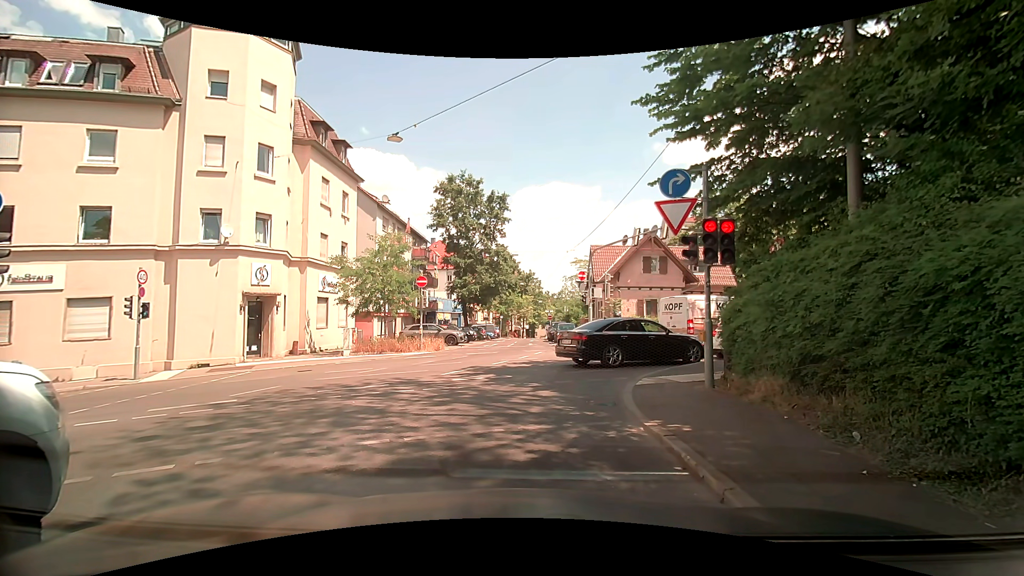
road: unclassified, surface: asphalt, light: Day
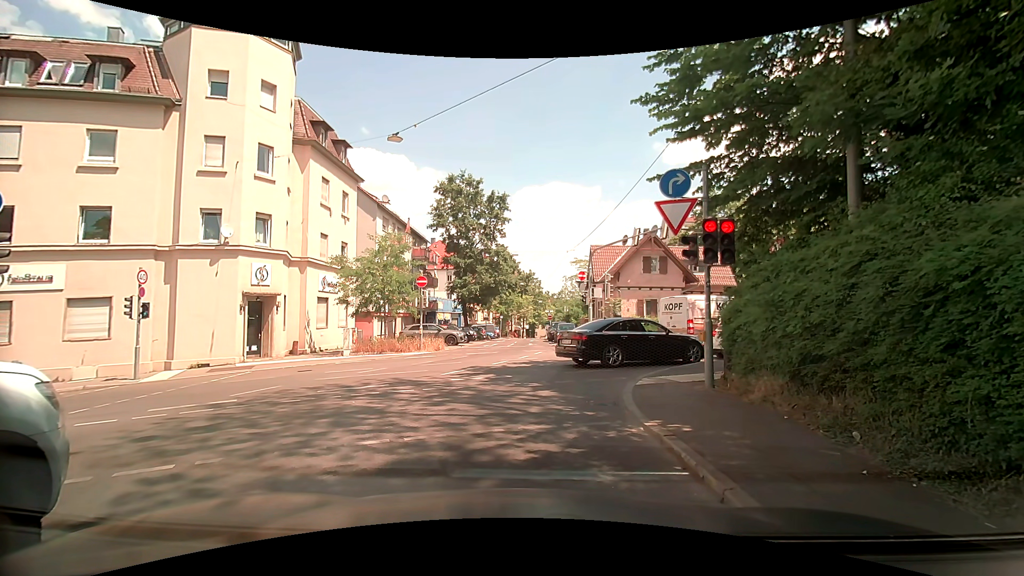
(0.0, 0.0) m; 0°
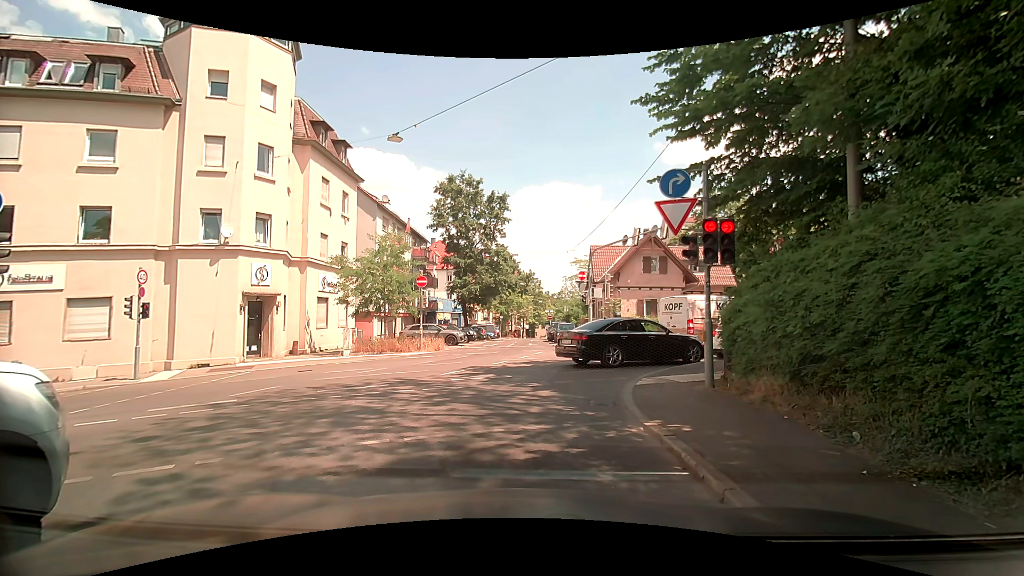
(0.0, 0.0) m; 0°
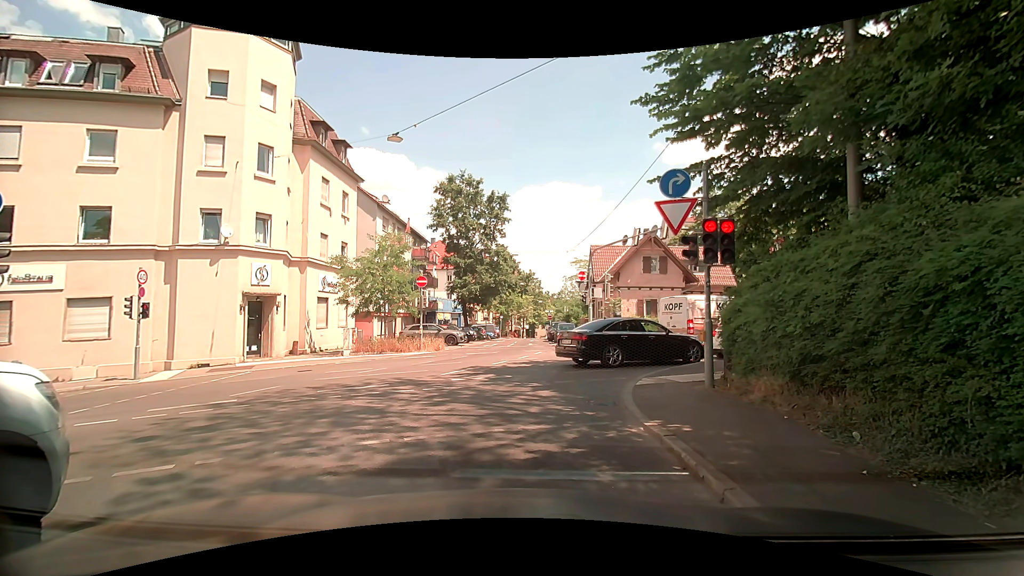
(0.0, 0.0) m; 0°
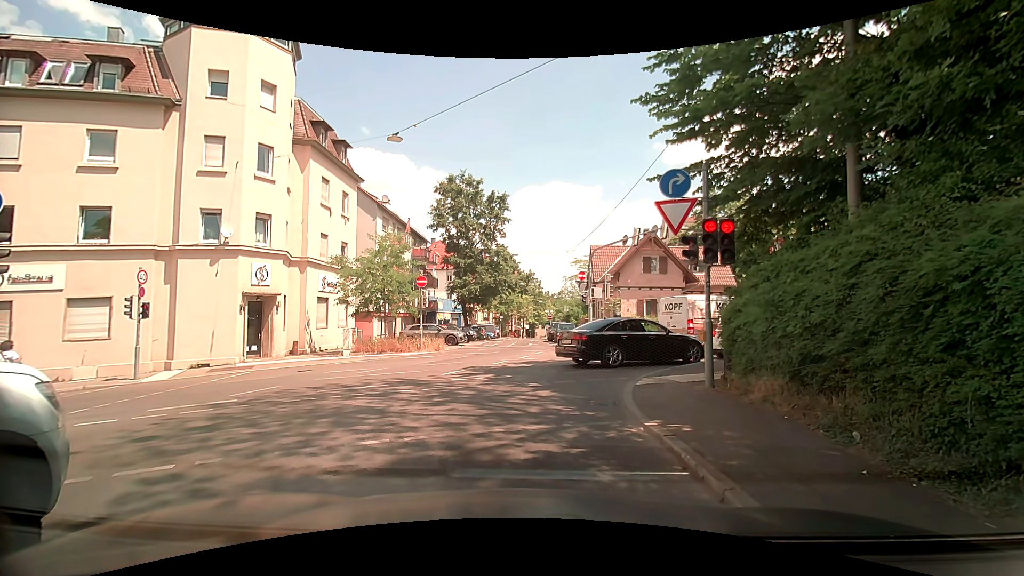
(0.0, 0.0) m; 0°
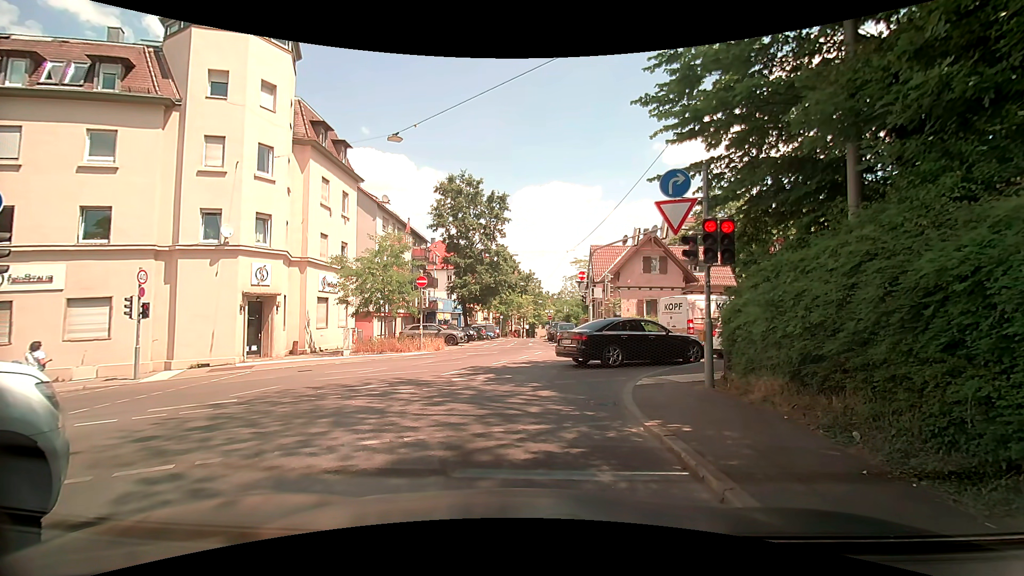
(0.0, 0.0) m; 0°
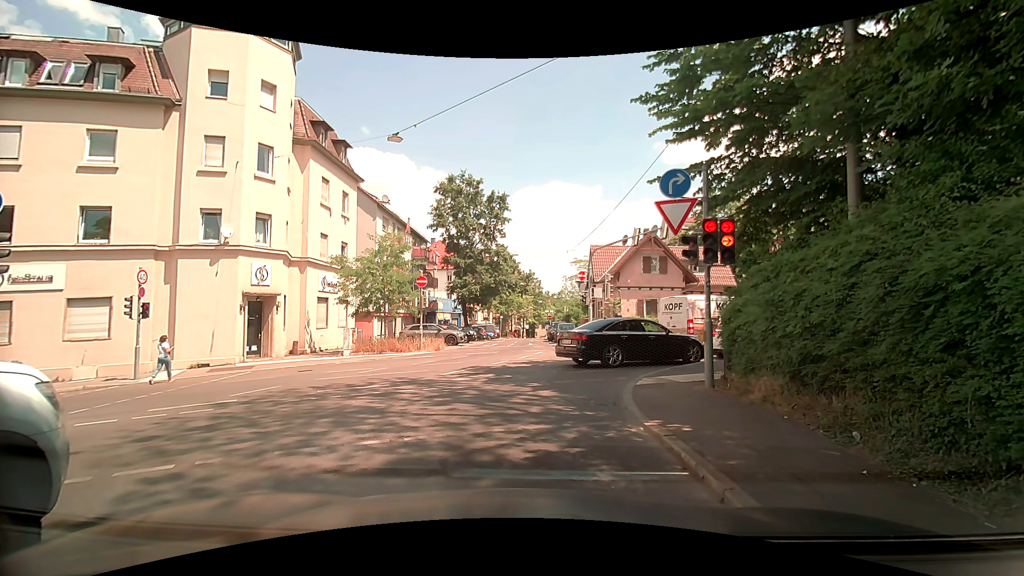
(0.0, 0.0) m; 0°
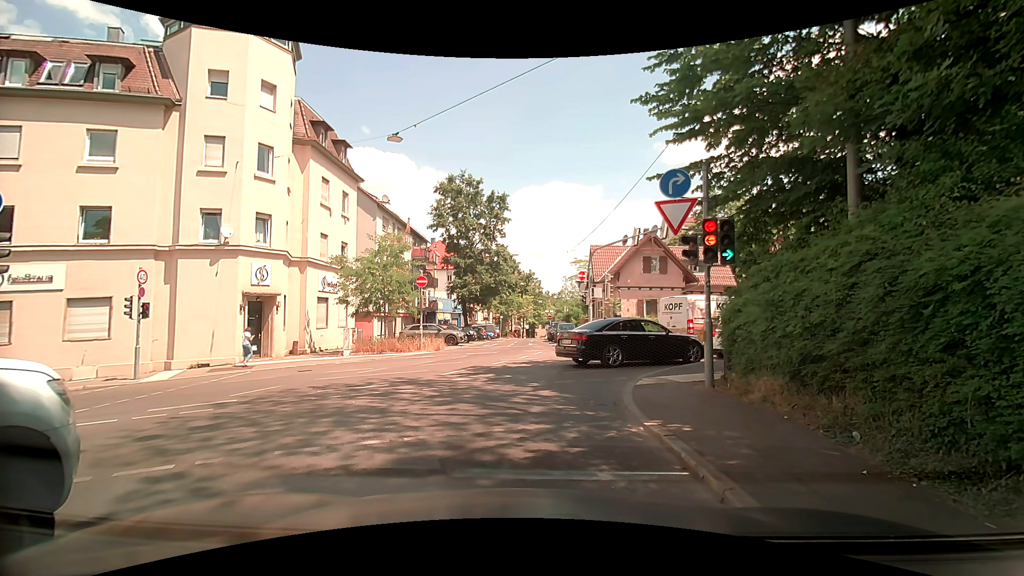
(0.0, 0.0) m; 0°
